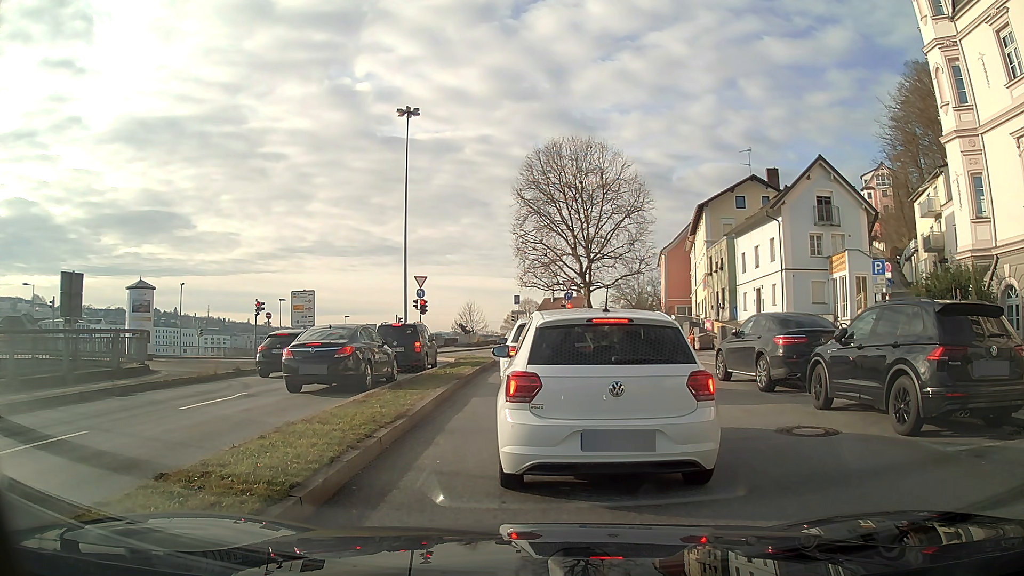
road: primary_link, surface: asphalt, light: Day
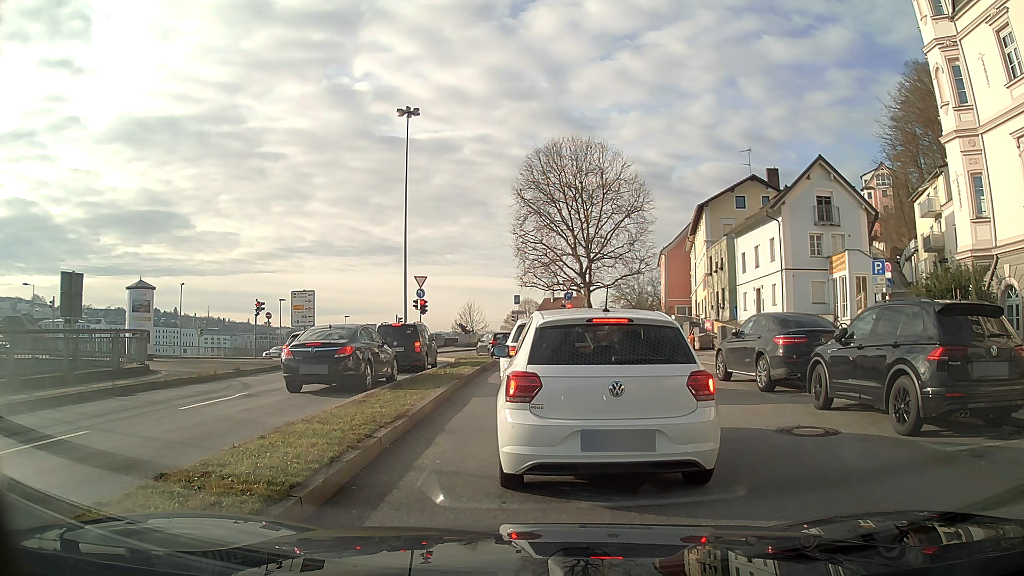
(0.0, 0.0) m; 0°
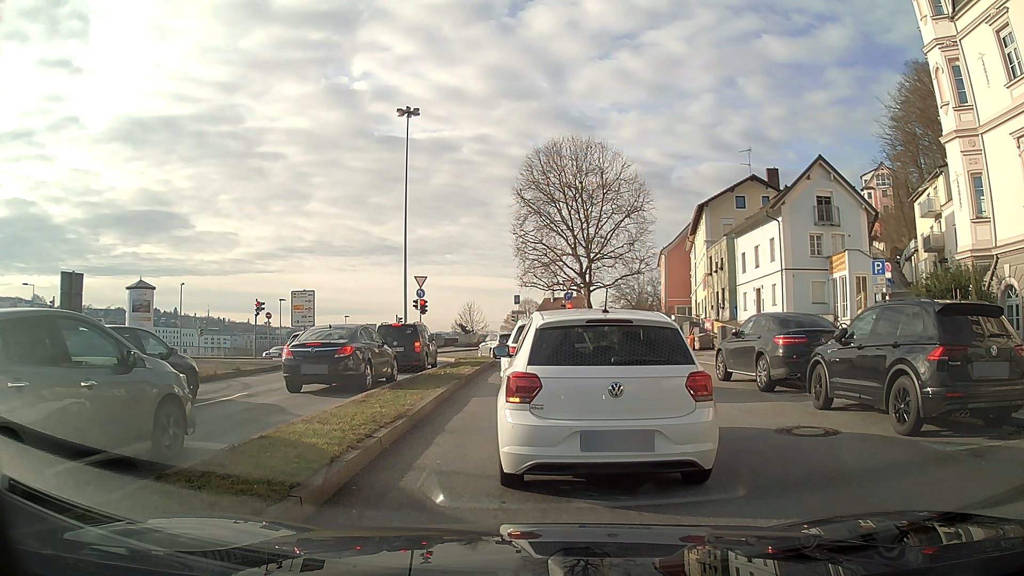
(0.0, 0.0) m; 0°
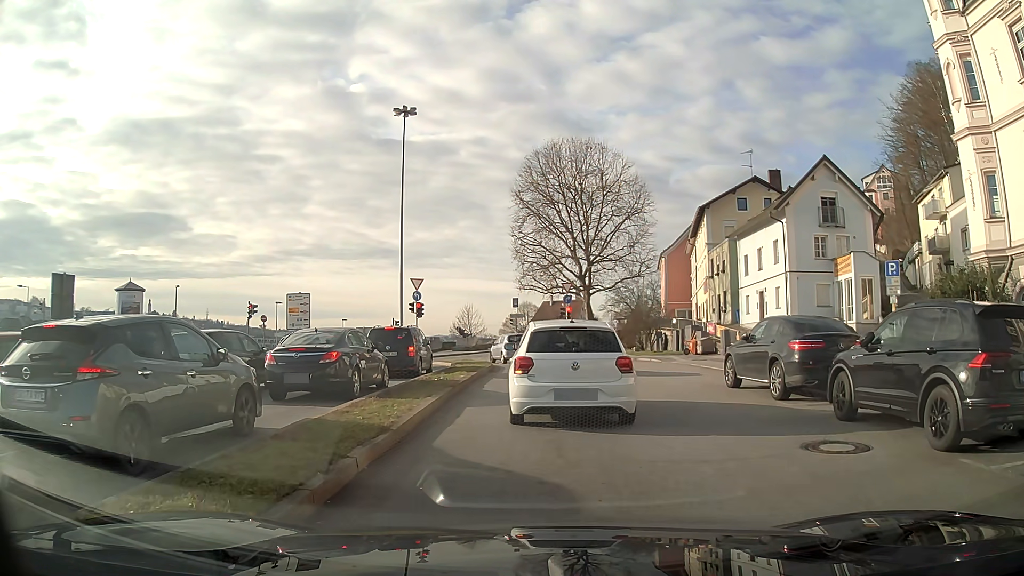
(0.0, +1.0) m; +1°
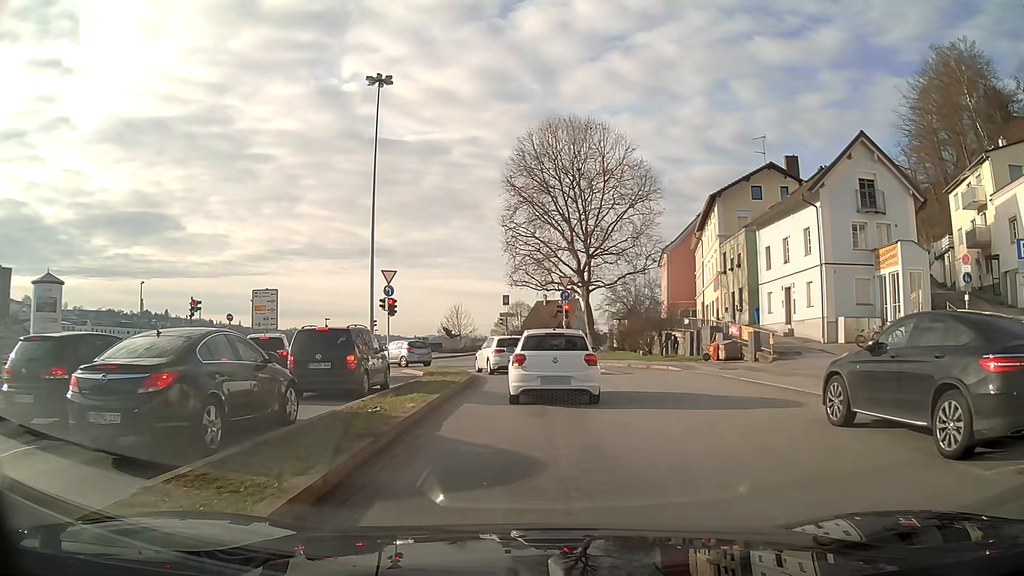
(0.0, +6.3) m; +1°
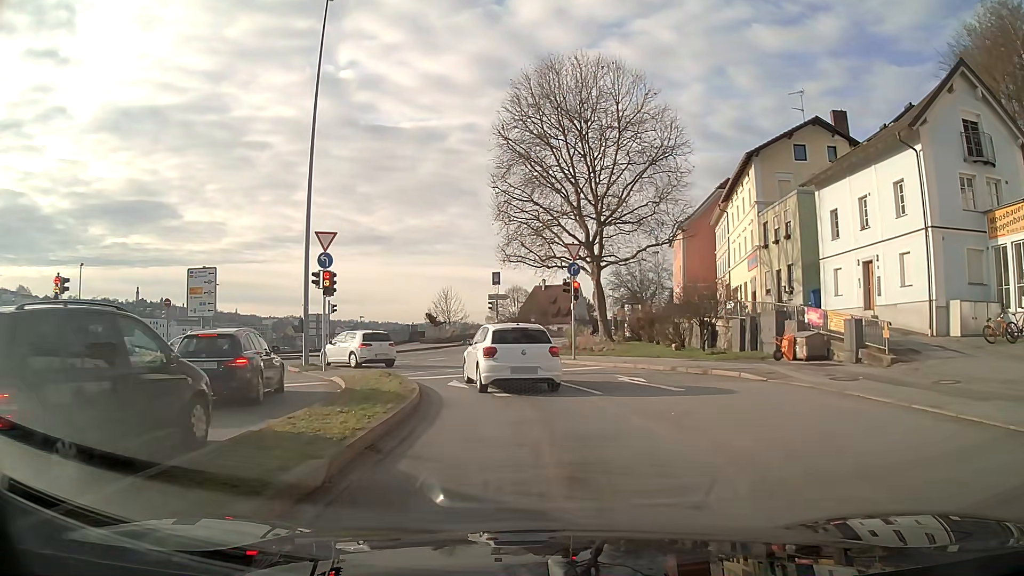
(0.0, +10.4) m; 0°
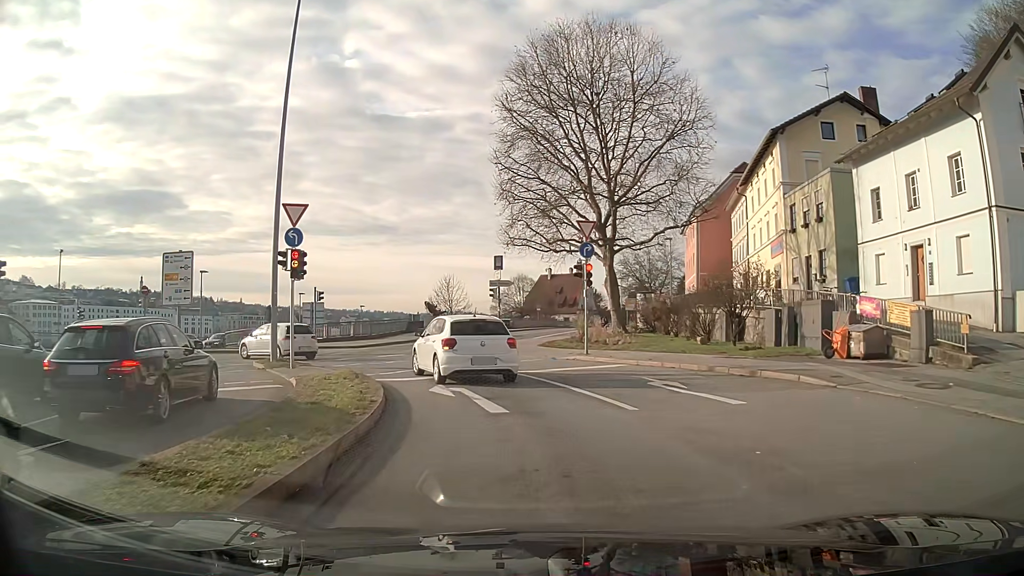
(0.0, +3.8) m; 0°
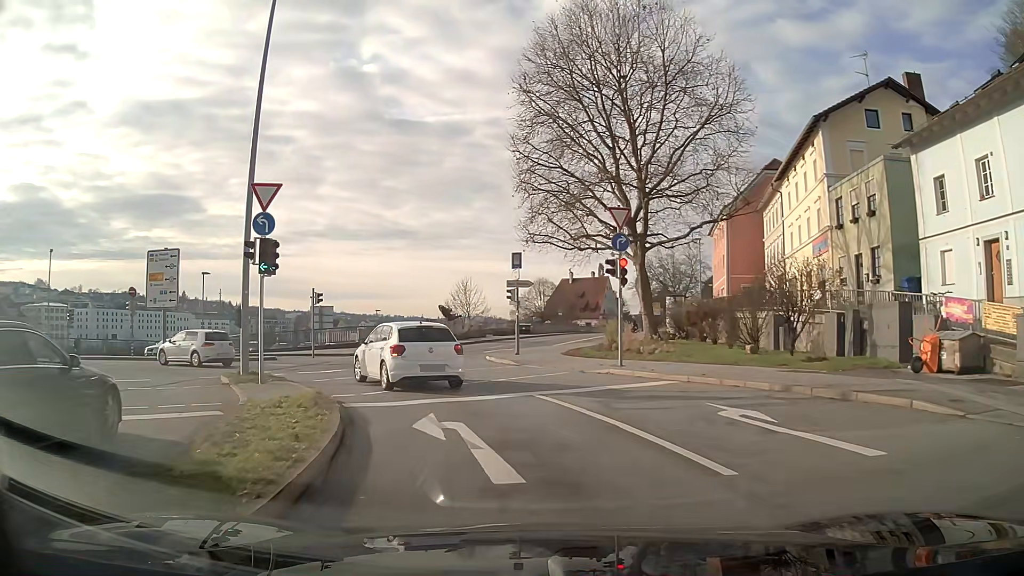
(-0.2, +3.9) m; -5°
(-1, +10) (-5, +19) (-13, +25) (-22, +28) (-32, +30) (-42, +31) (-52, +33) (-62, +34) (-72, +35) (-82, +36) m
